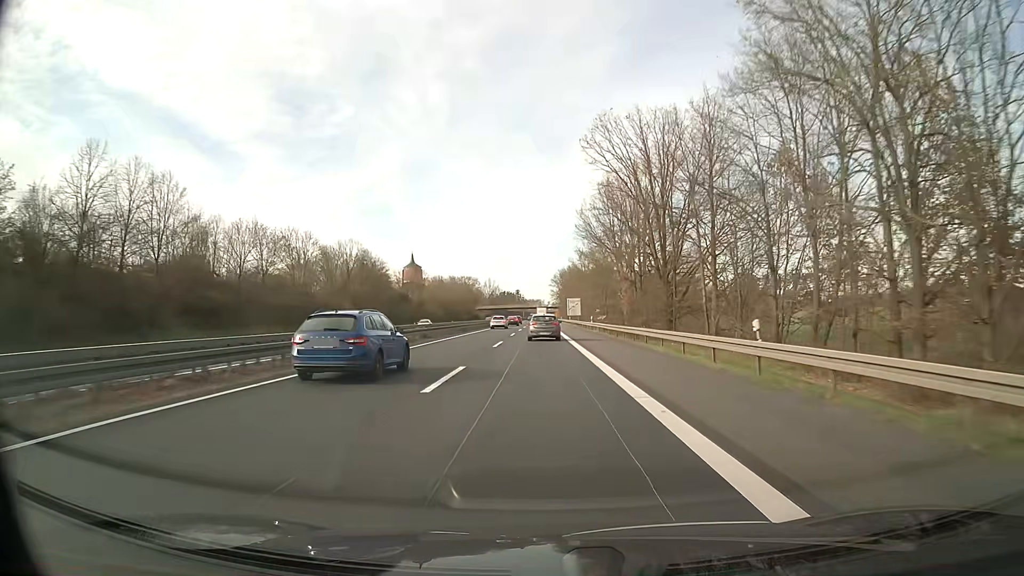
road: trunk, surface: asphalt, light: Day
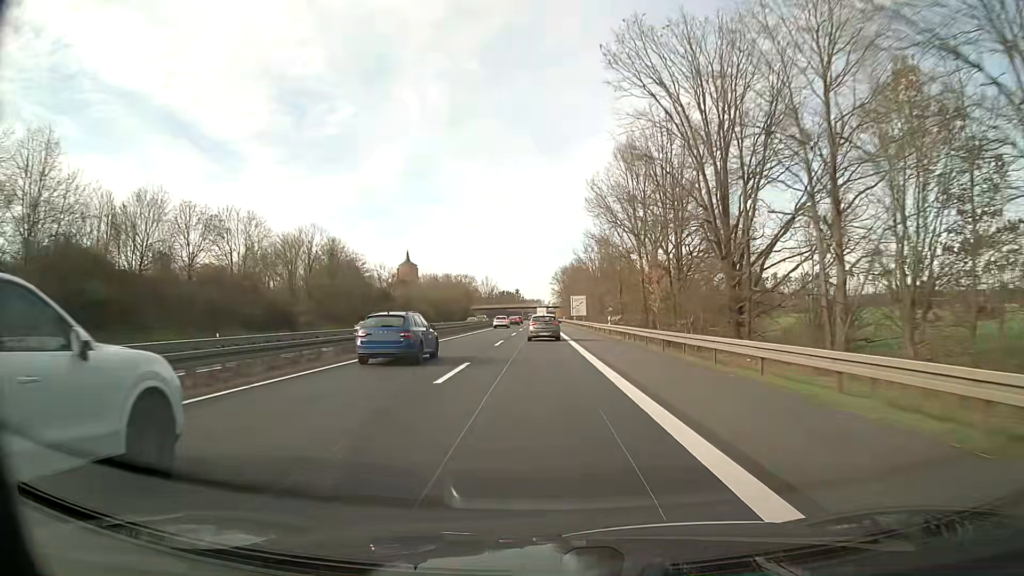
(0.0, +16.4) m; 0°
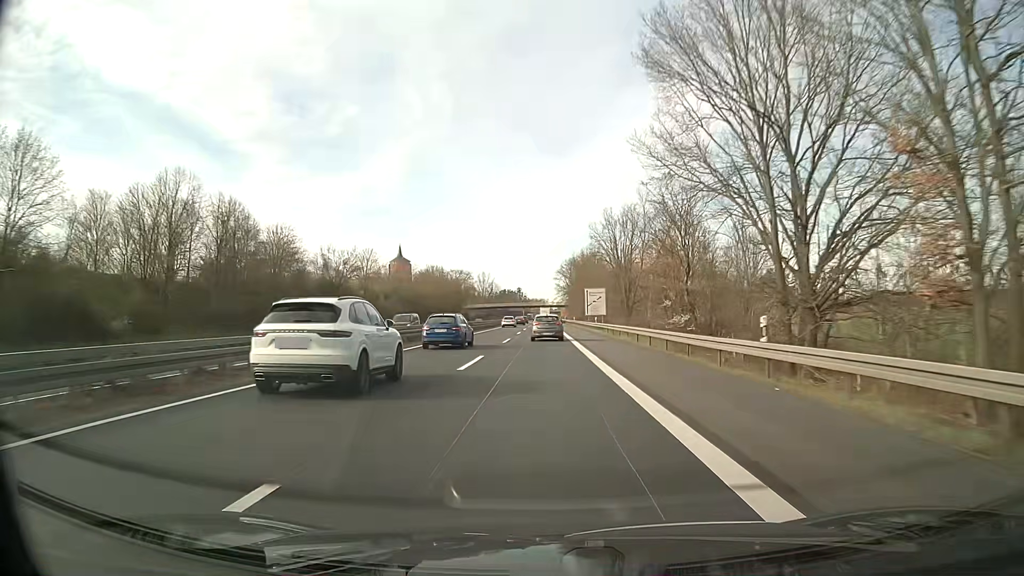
(0.0, +32.5) m; 0°
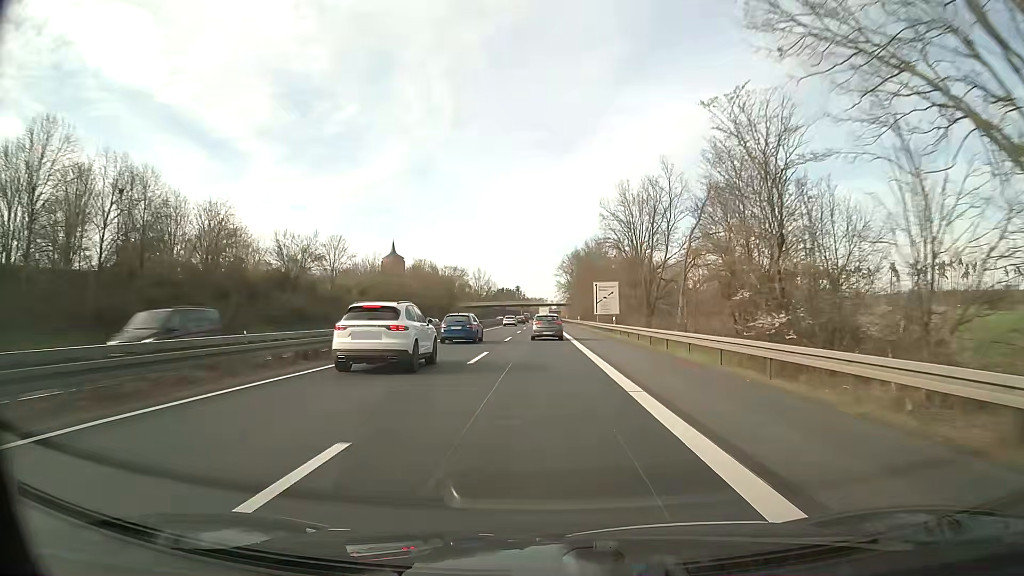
(-0.1, +16.2) m; 0°
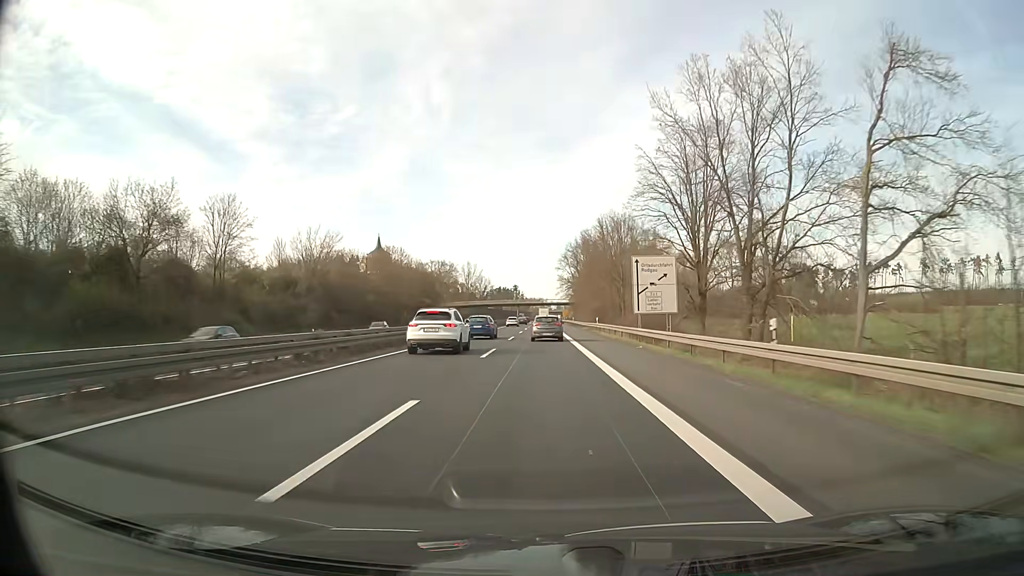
(+0.1, +32.2) m; 0°
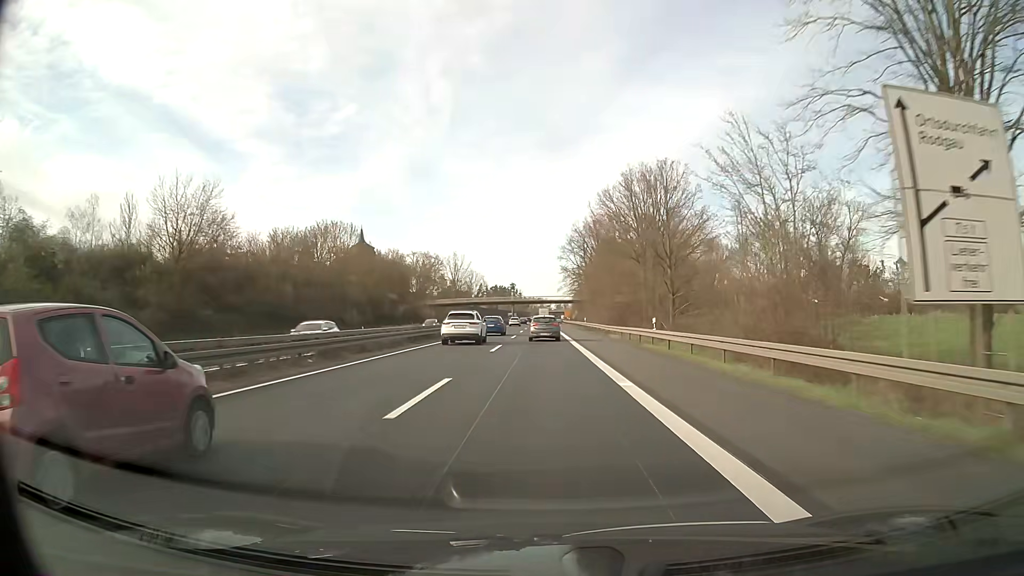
(0.0, +32.0) m; 0°
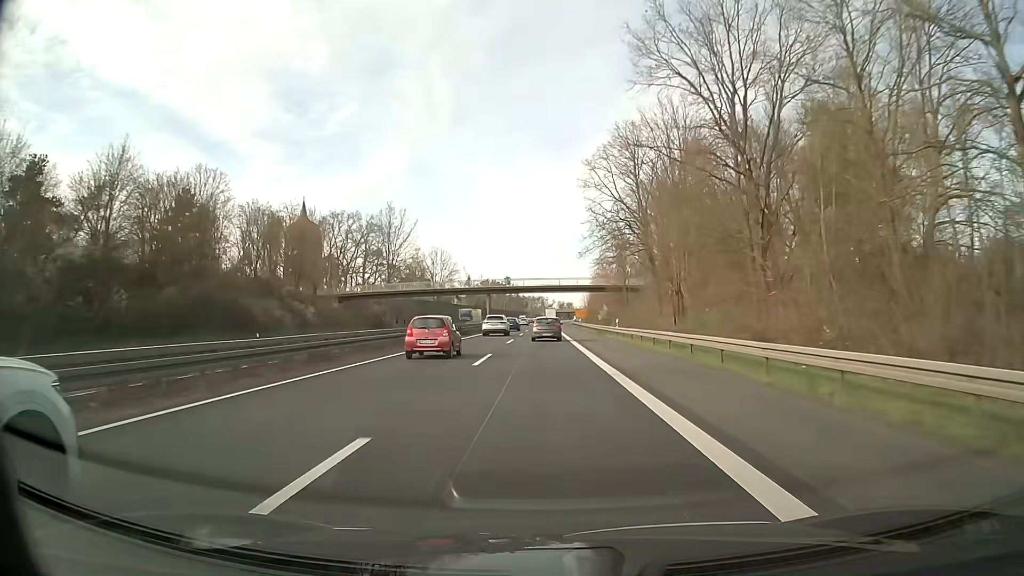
(-0.2, +79.6) m; 0°
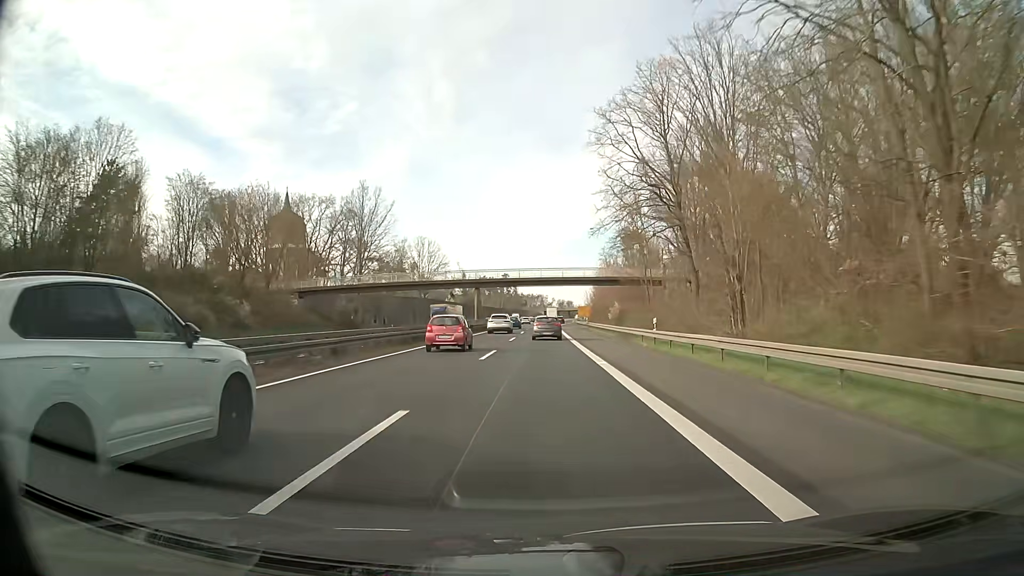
(0.0, +15.9) m; 0°
(0, +10) (0, +20) (0, +30) (0, +40) (0, +50) (0, +60) (0, +70) (0, +80) (0, +90) (+1, +100) m
